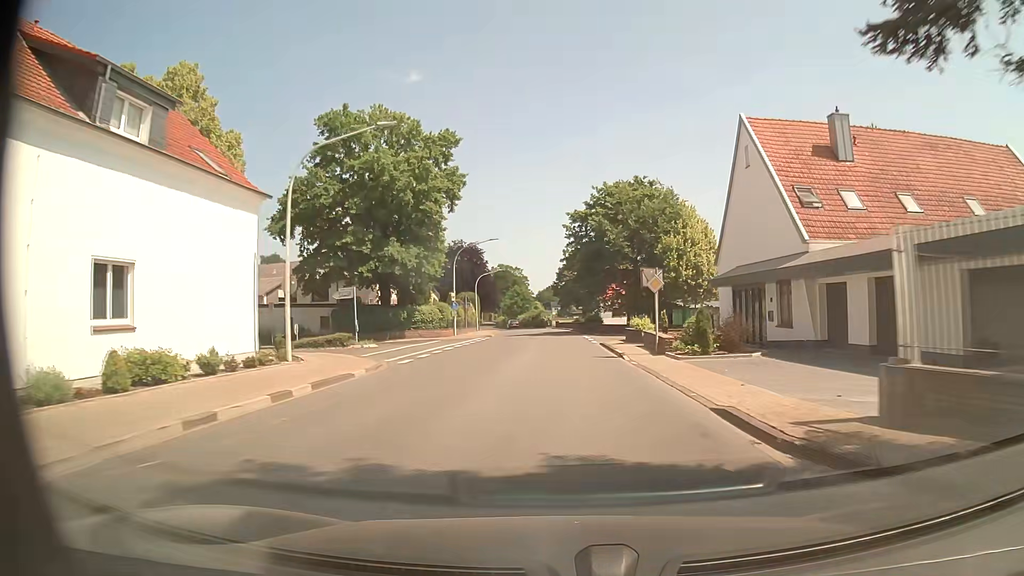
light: Day
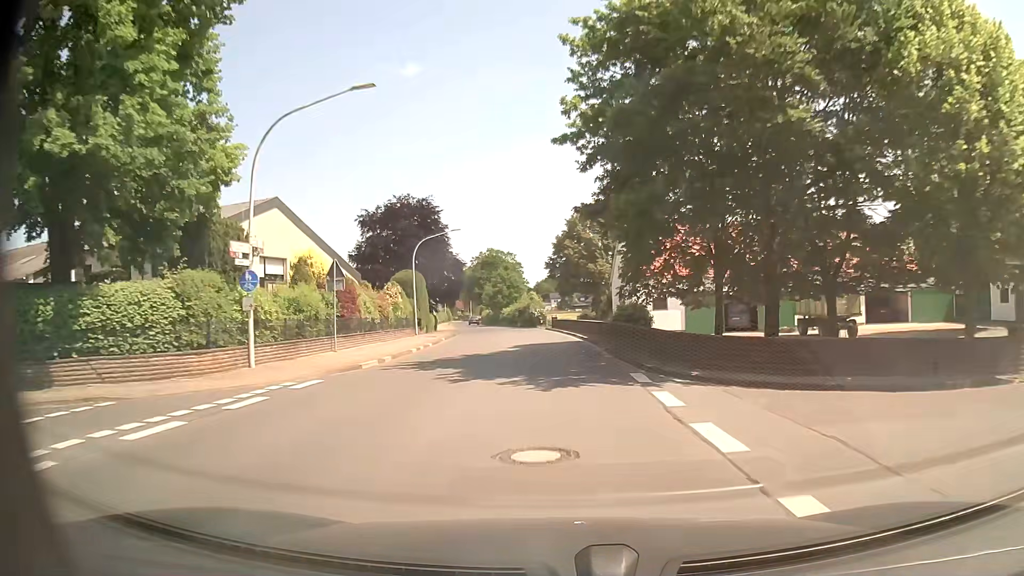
(-0.1, +34.8) m; 0°
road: tertiary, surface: asphalt
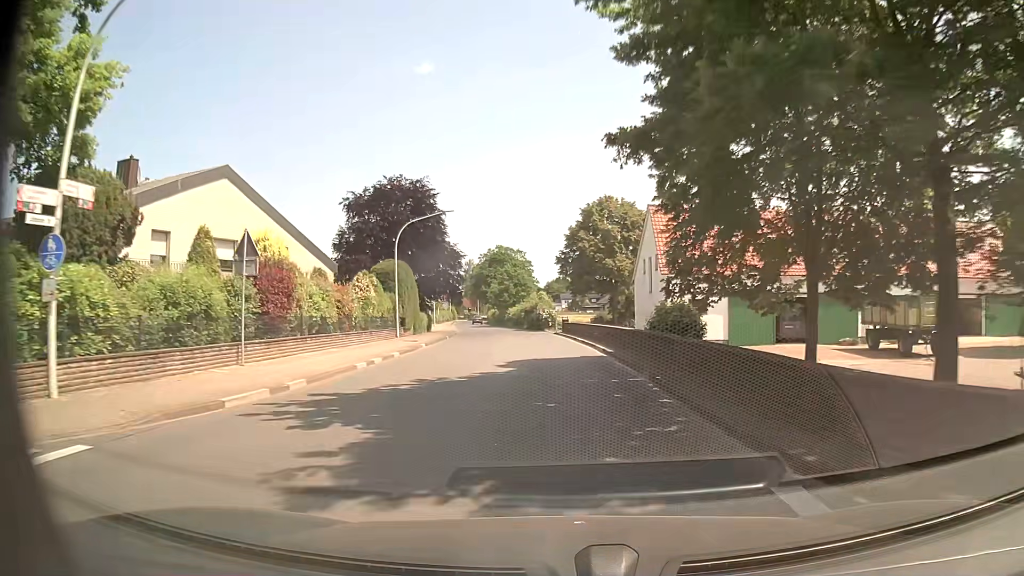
(-0.2, +8.6) m; -2°
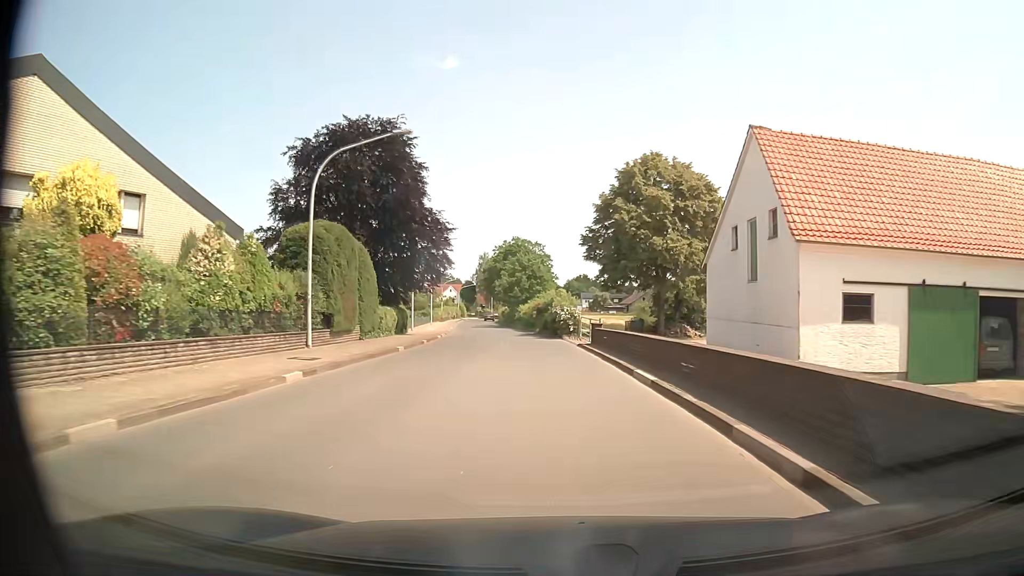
(-0.2, +17.1) m; -1°
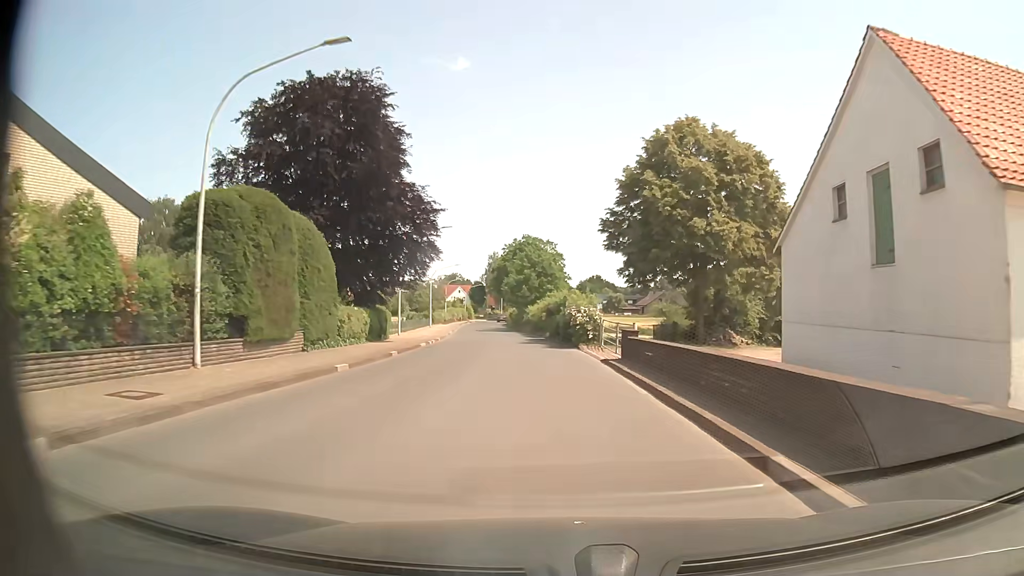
(-0.1, +8.5) m; -1°
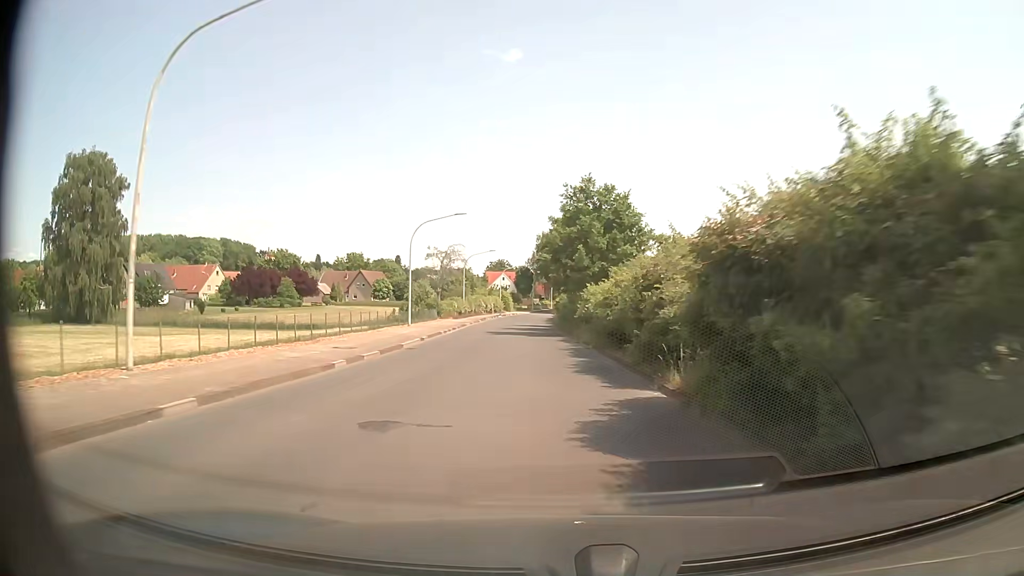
(-1.7, +34.3) m; -5°
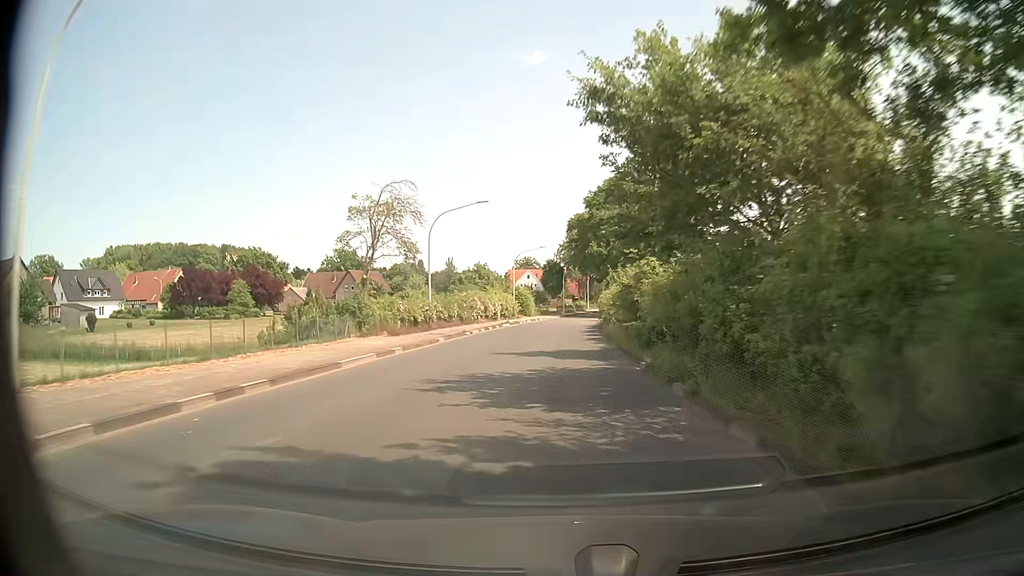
(-0.8, +35.2) m; -2°
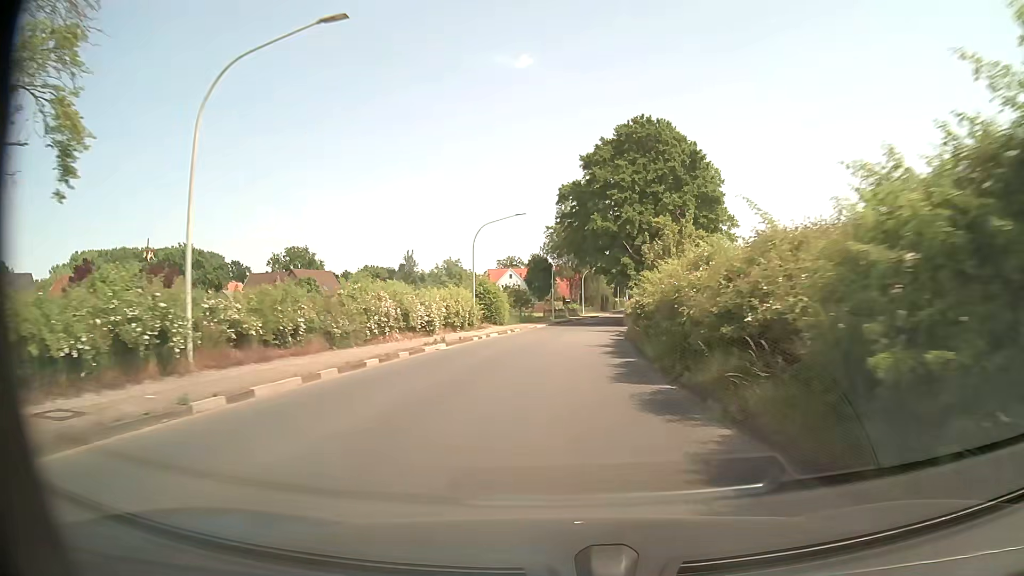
(-0.2, +26.0) m; 0°
(0, +10) (+1, +20) (+1, +30) (+2, +40) (+3, +50) (+5, +60) (+6, +70) (+8, +80) (+9, +89) (+11, +99) m
